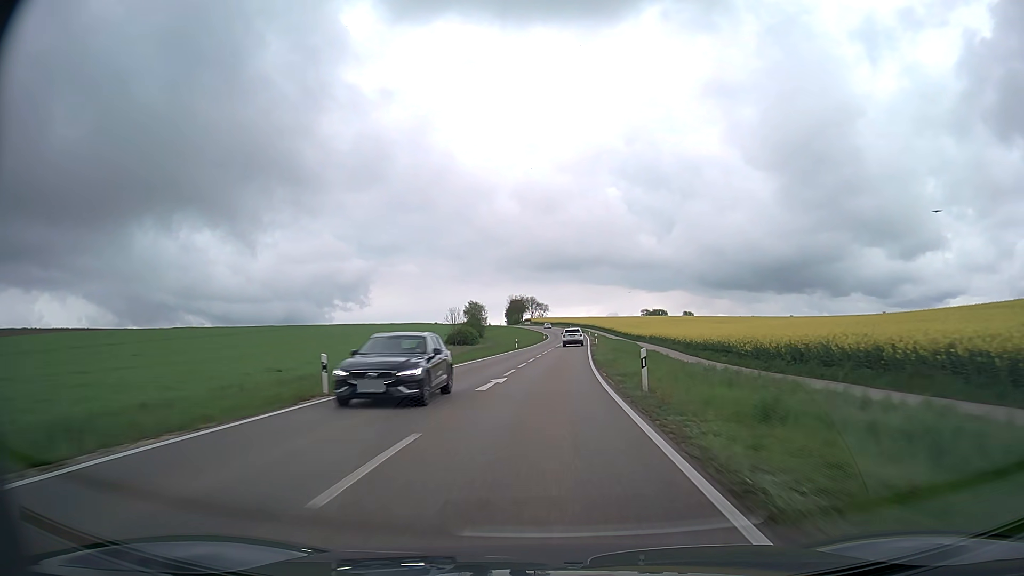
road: secondary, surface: asphalt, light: Day
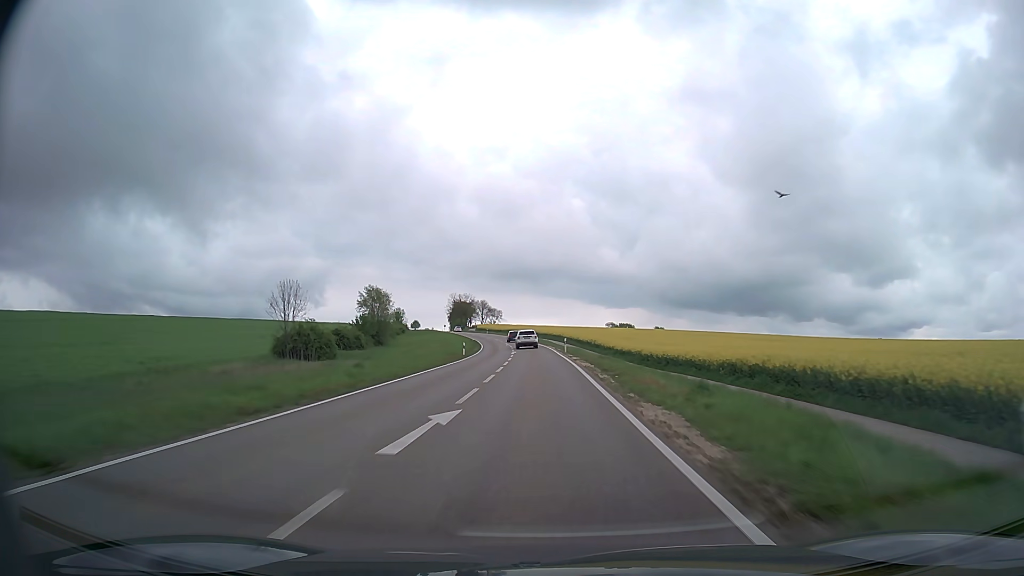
(+2.7, +64.7) m; +4°
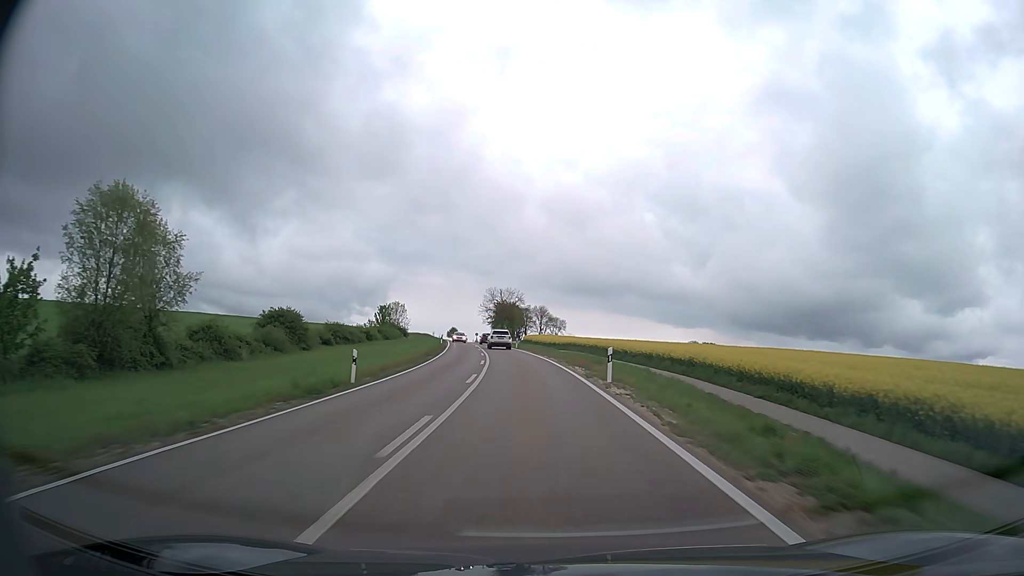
(-2.5, +80.5) m; -5°
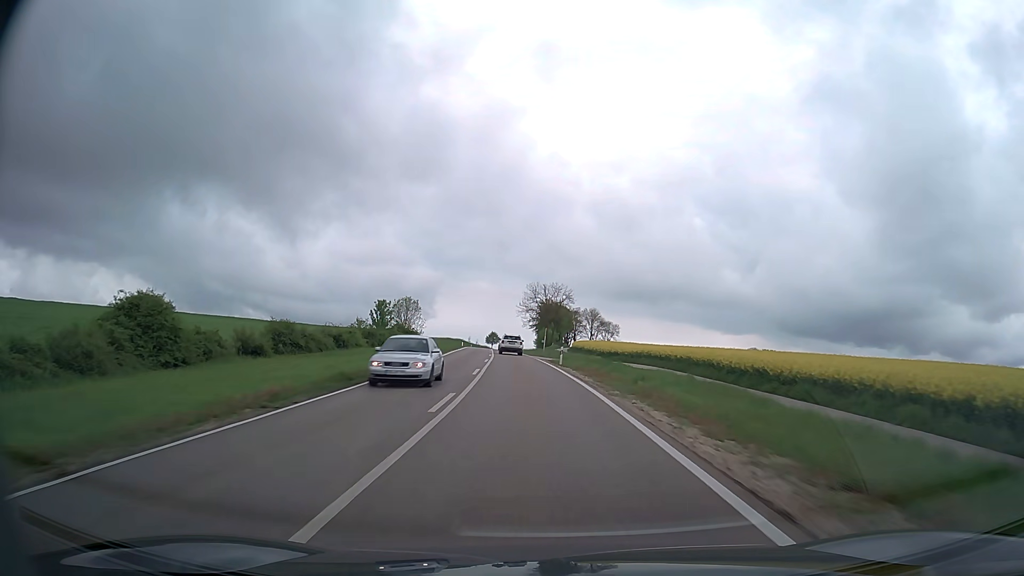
(-1.1, +31.8) m; -4°
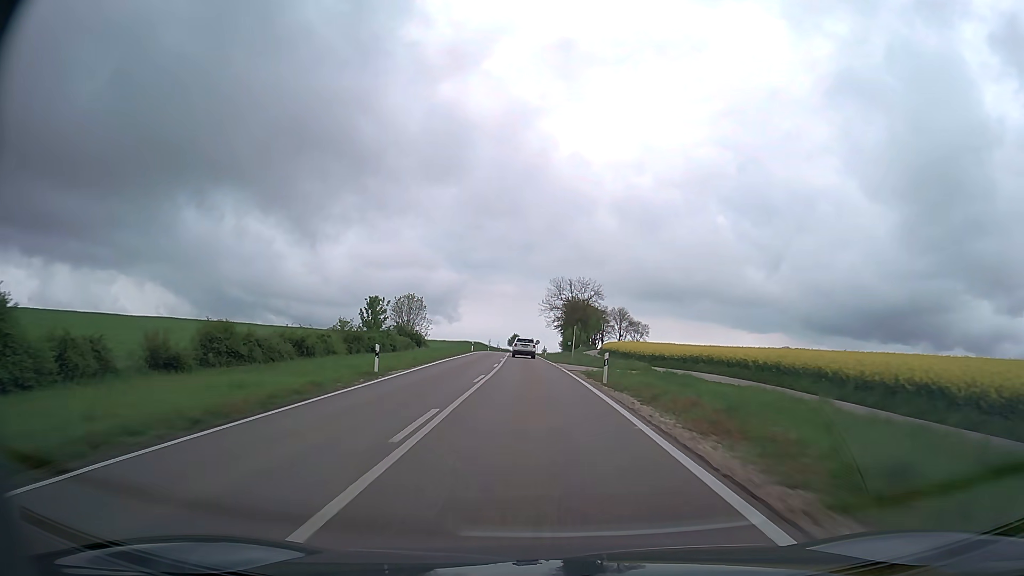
(-0.3, +15.7) m; -2°
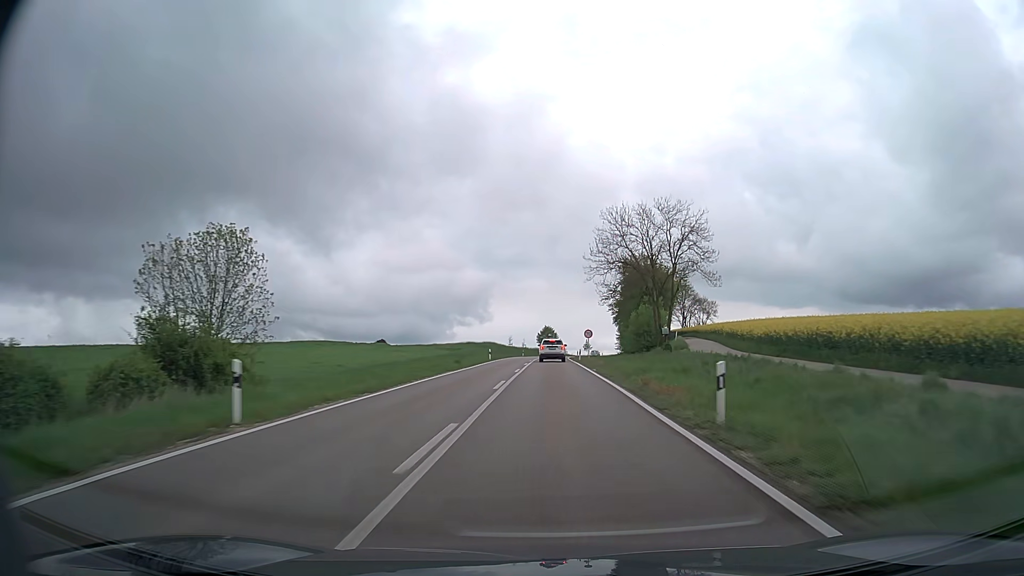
(-2.4, +62.3) m; -3°
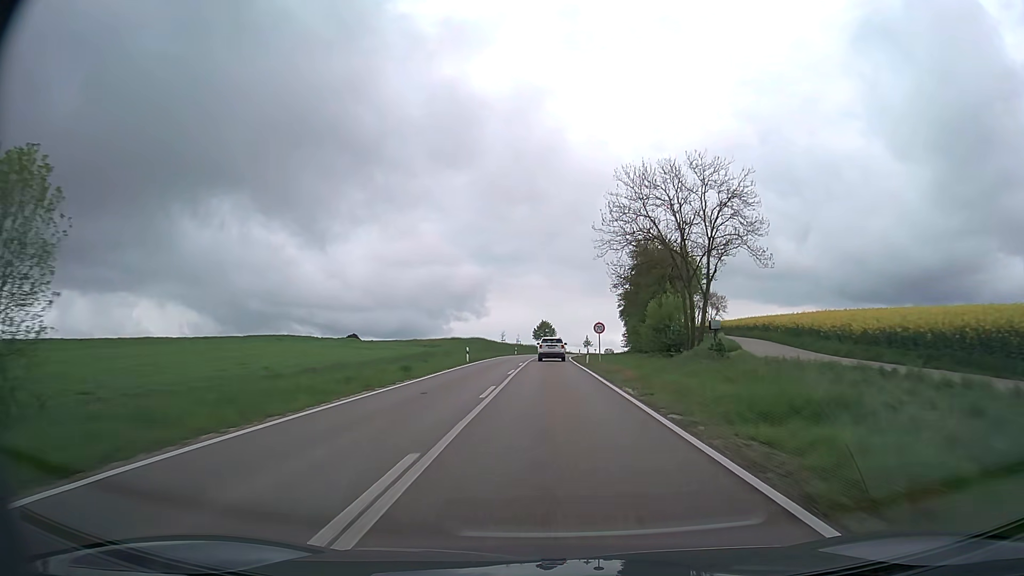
(0.0, +15.1) m; 0°
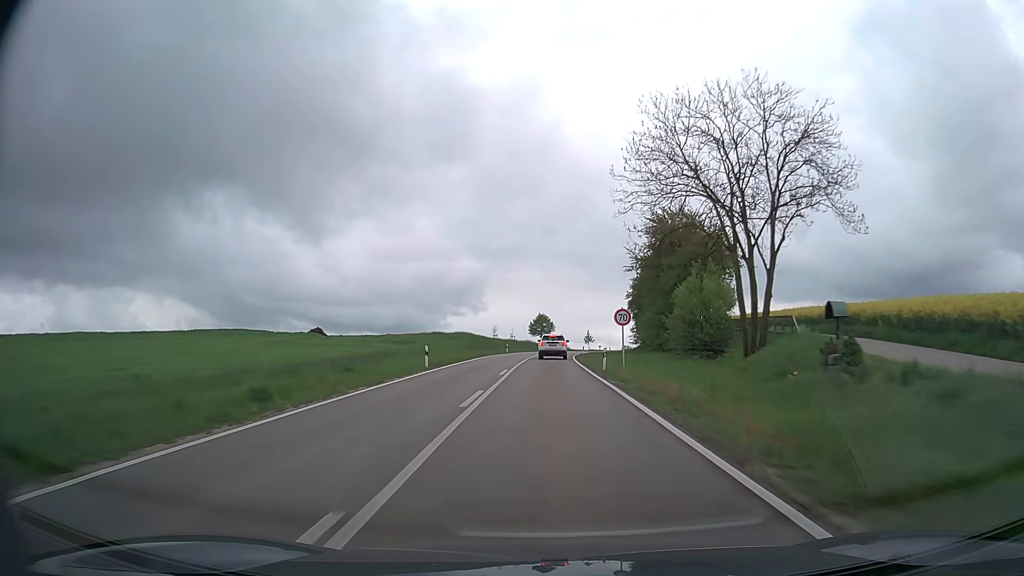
(0.0, +14.8) m; 0°
(0, +10) (0, +20) (0, +30) (0, +40) (0, +50) (+1, +60) (+1, +70) (+2, +80) (+3, +90) (+4, +100) m
